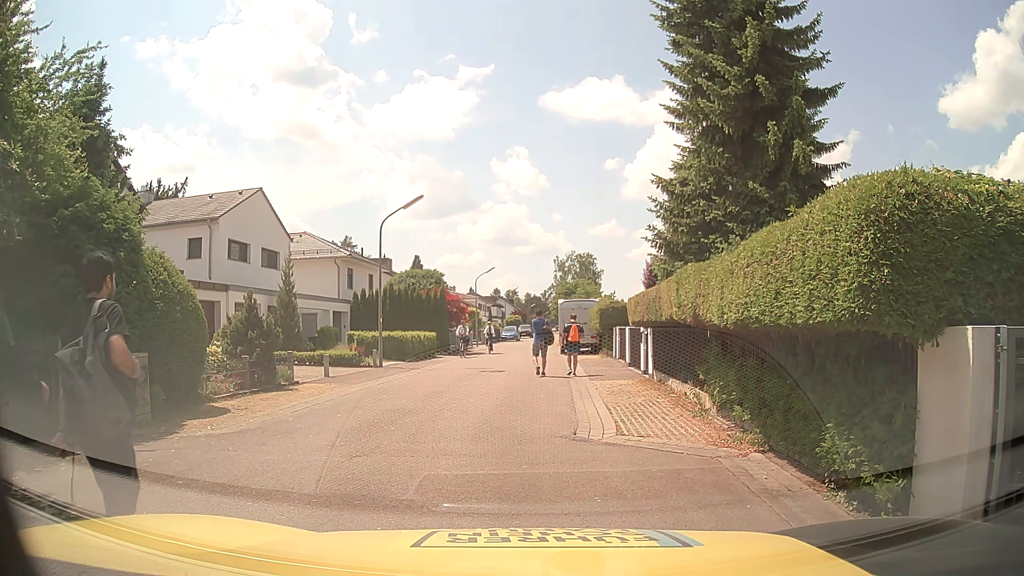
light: Day
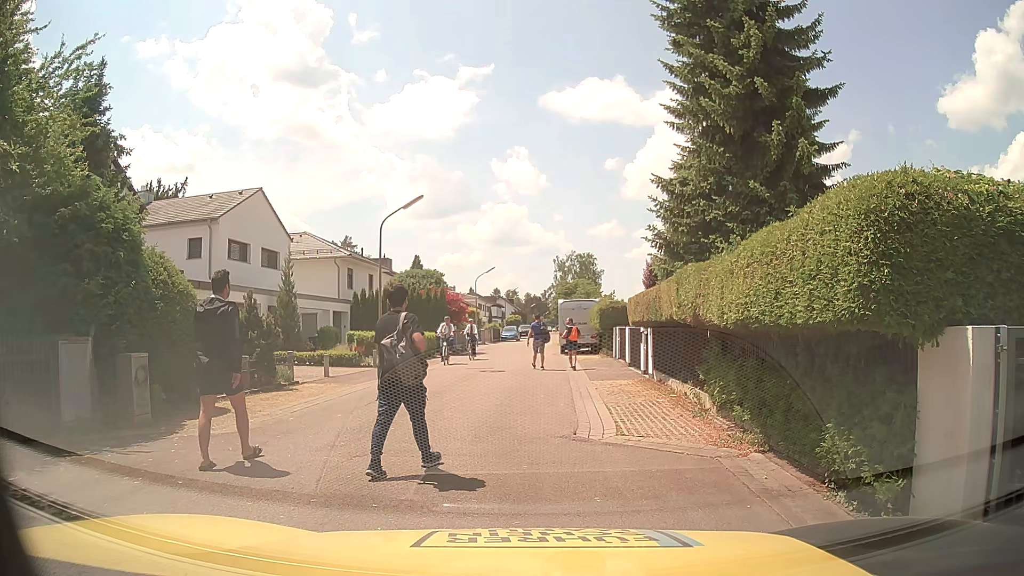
(0.0, 0.0) m; 0°
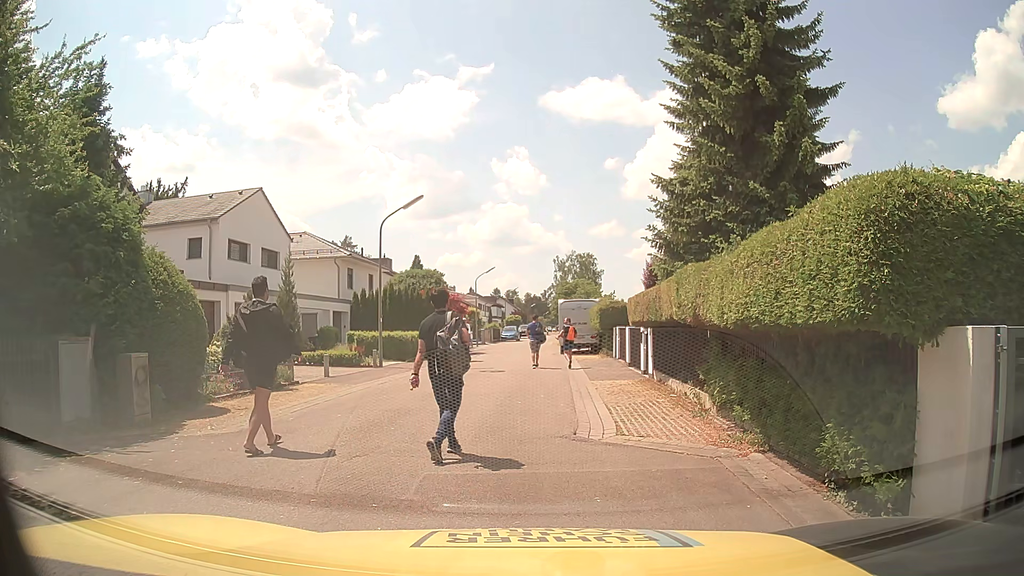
(0.0, 0.0) m; 0°
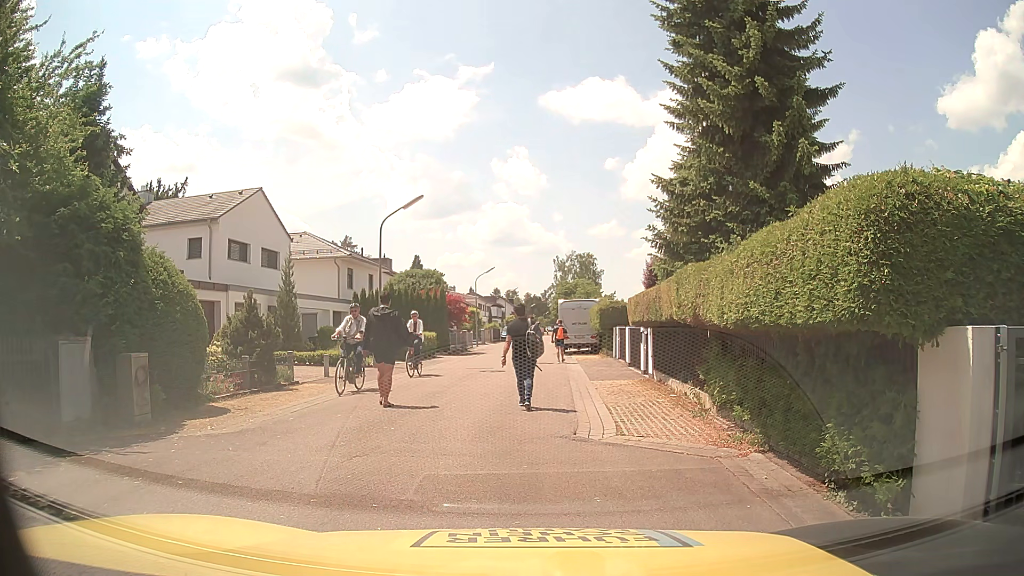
(0.0, 0.0) m; 0°
